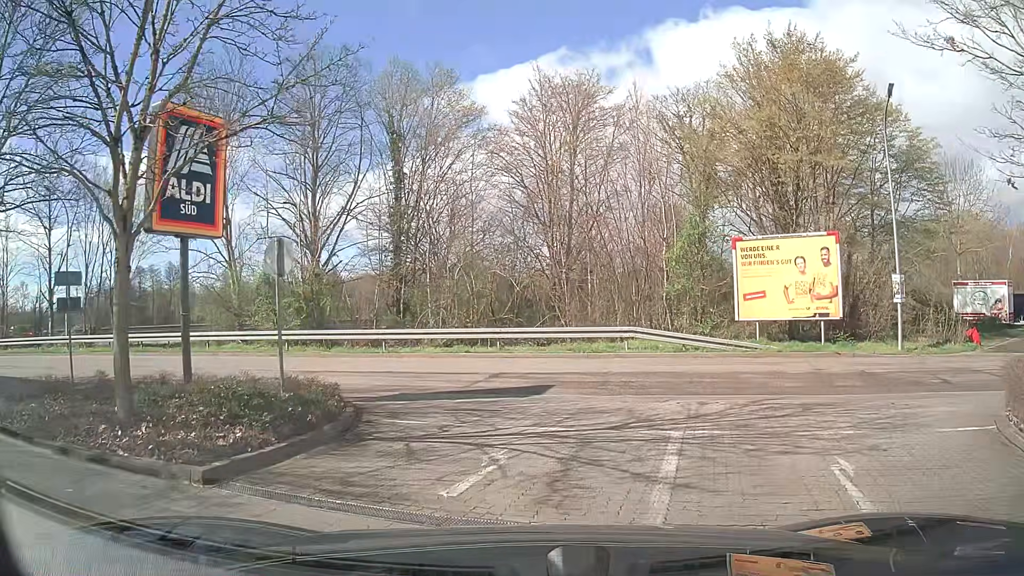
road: service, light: Day
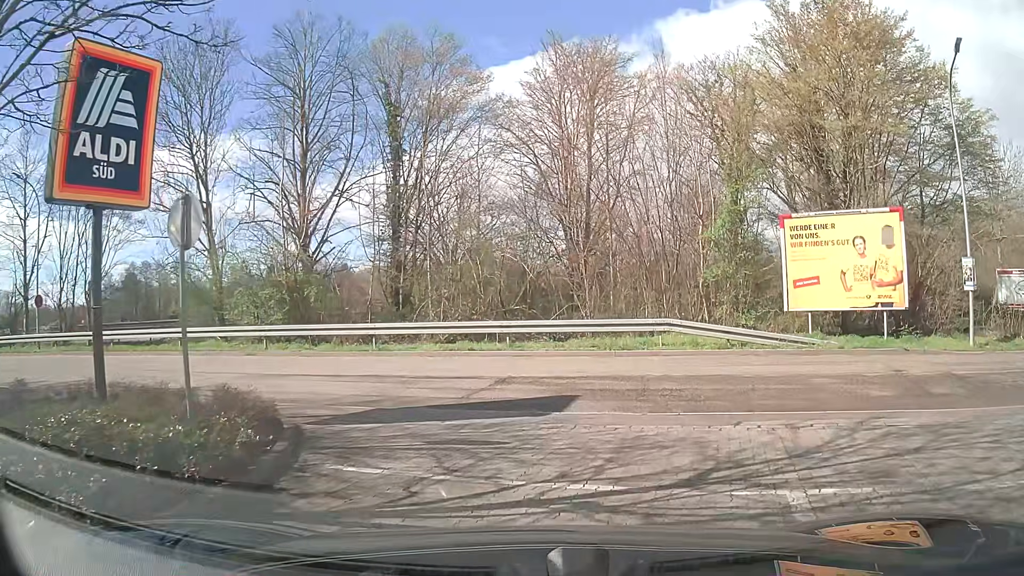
(0.0, +3.3) m; -2°
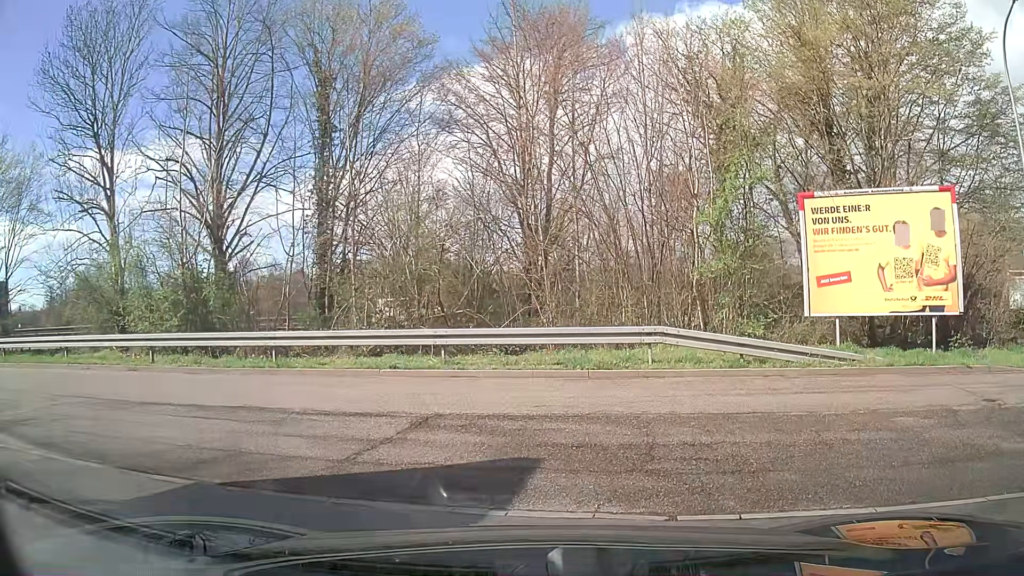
(+0.2, +4.5) m; +1°
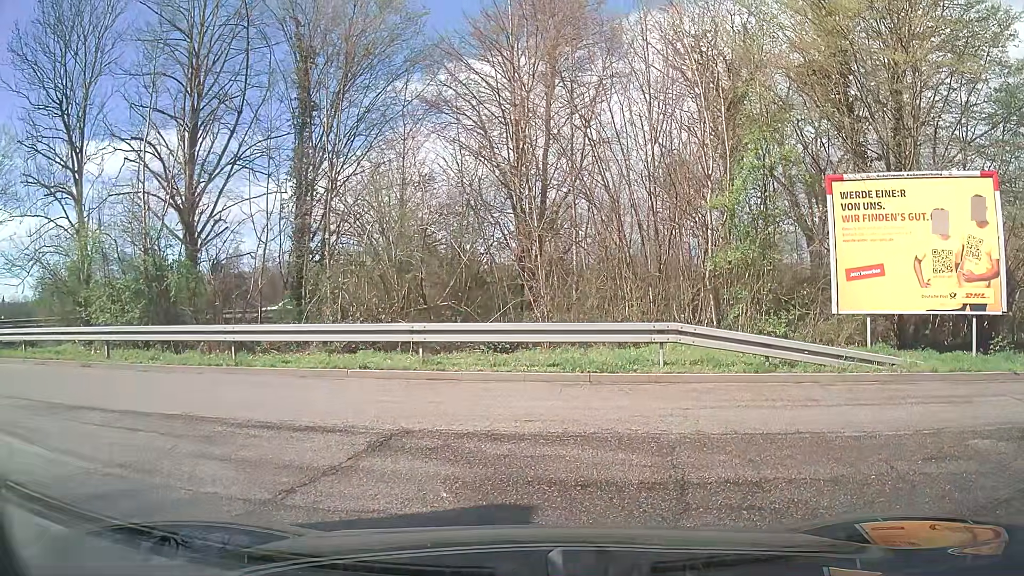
(0.0, +1.8) m; 0°
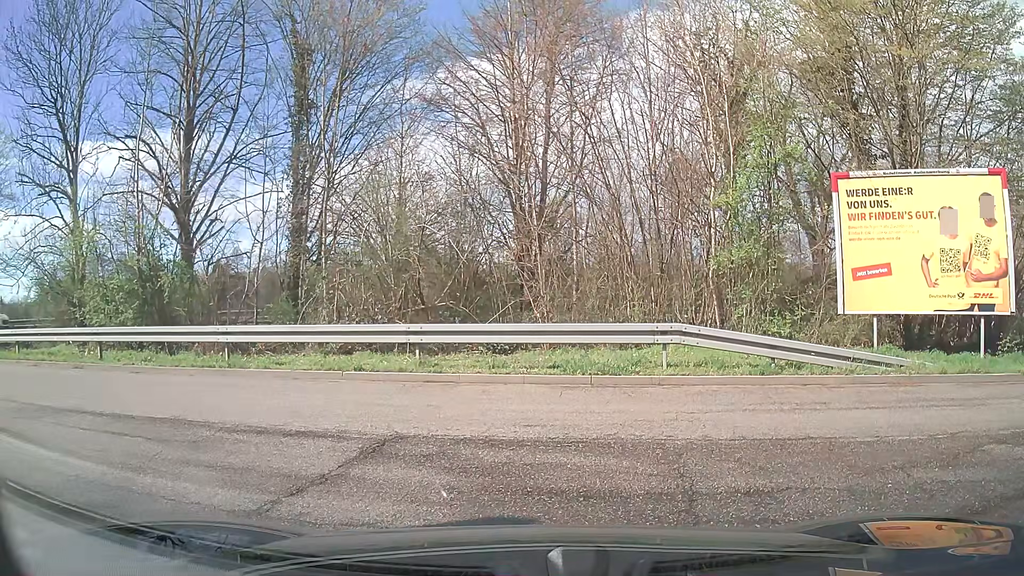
(0.0, +0.3) m; 0°
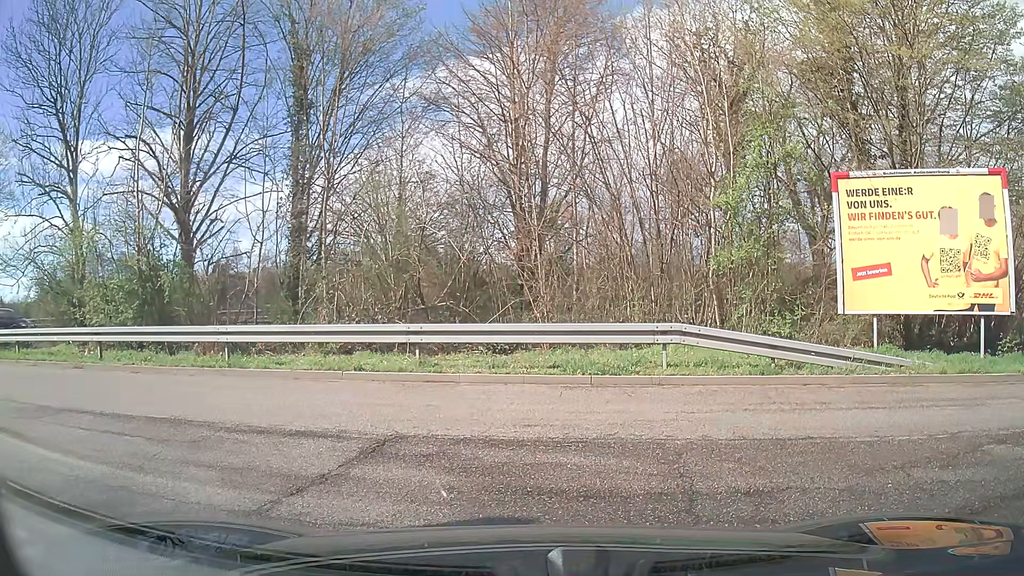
(0.0, 0.0) m; 0°
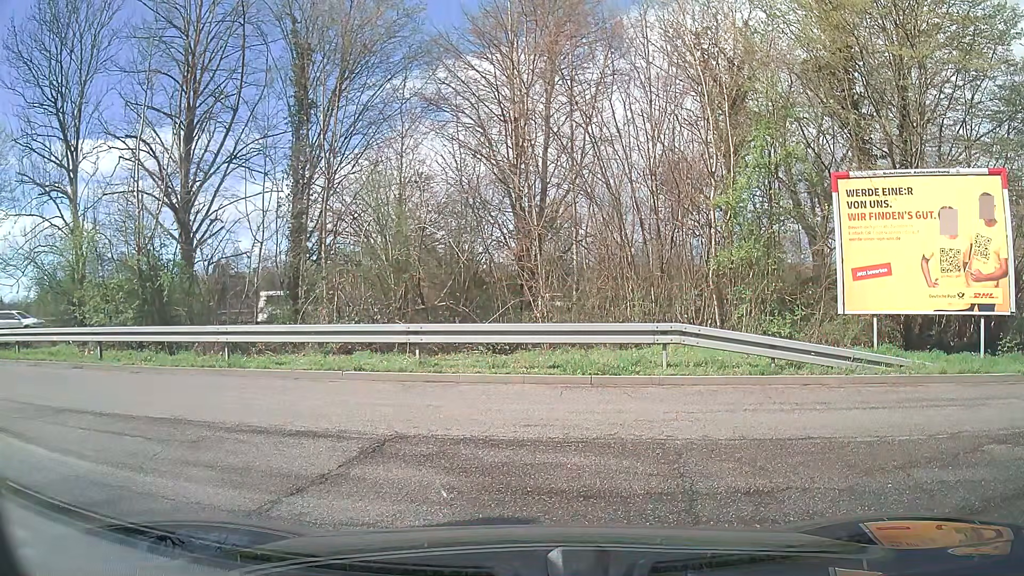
(0.0, 0.0) m; 0°
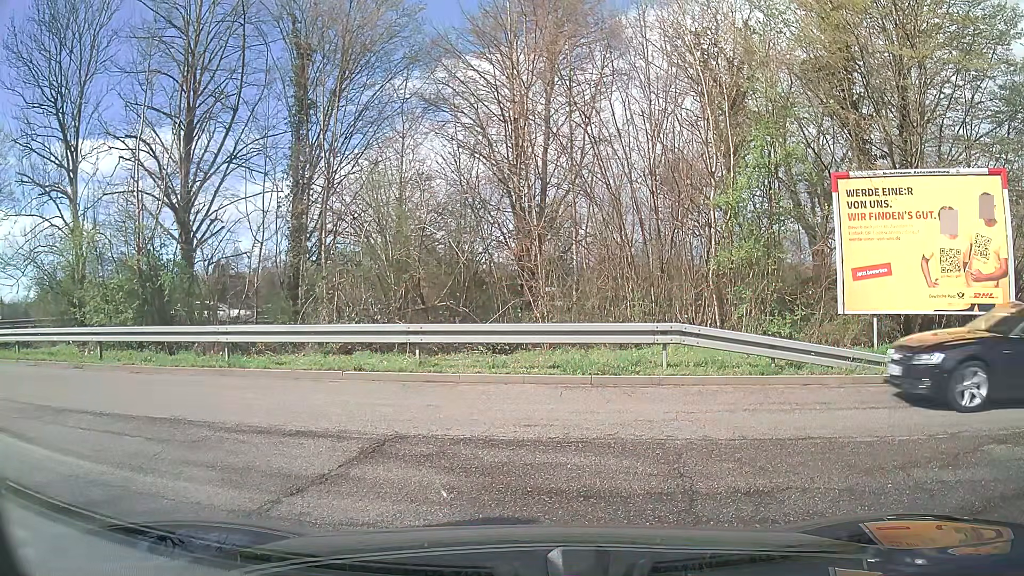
(0.0, 0.0) m; 0°
